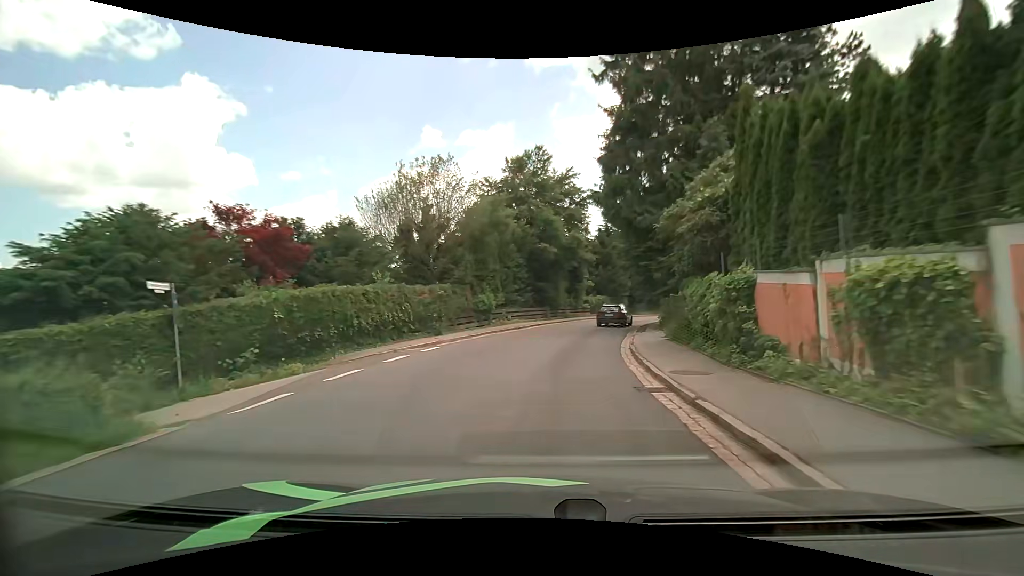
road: tertiary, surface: asphalt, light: Day
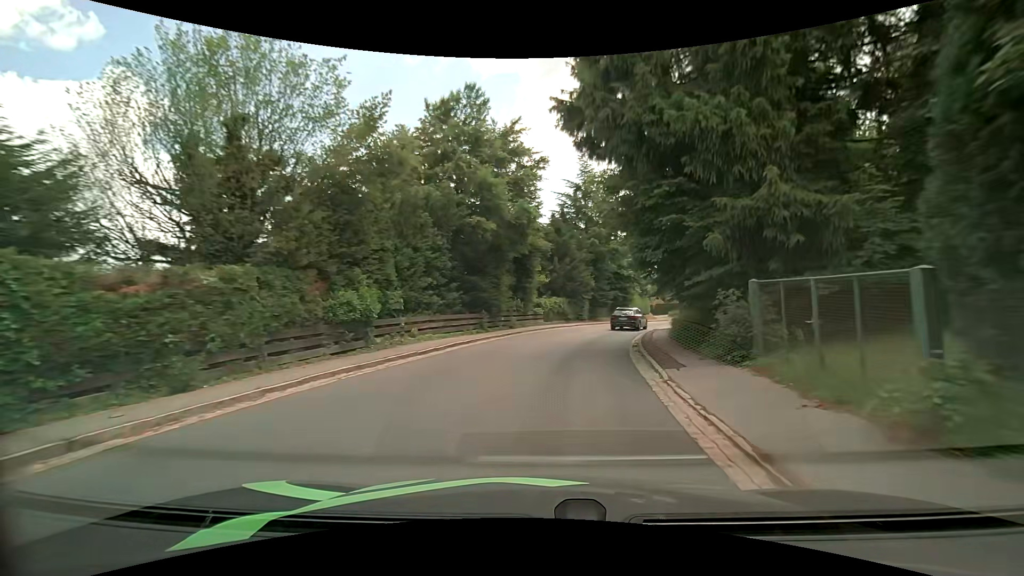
(+0.6, +13.5) m; +6°
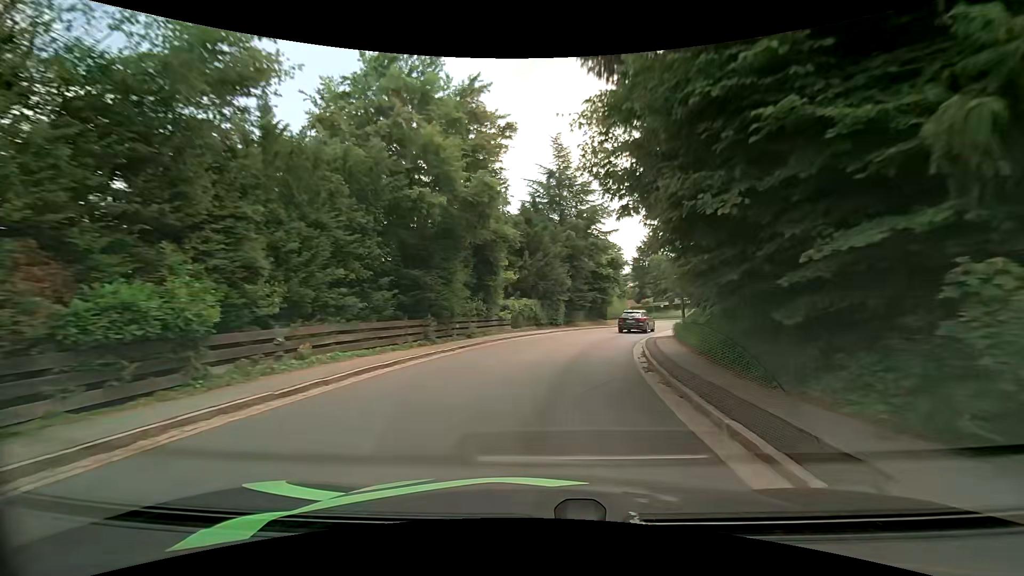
(+0.1, +6.8) m; +3°
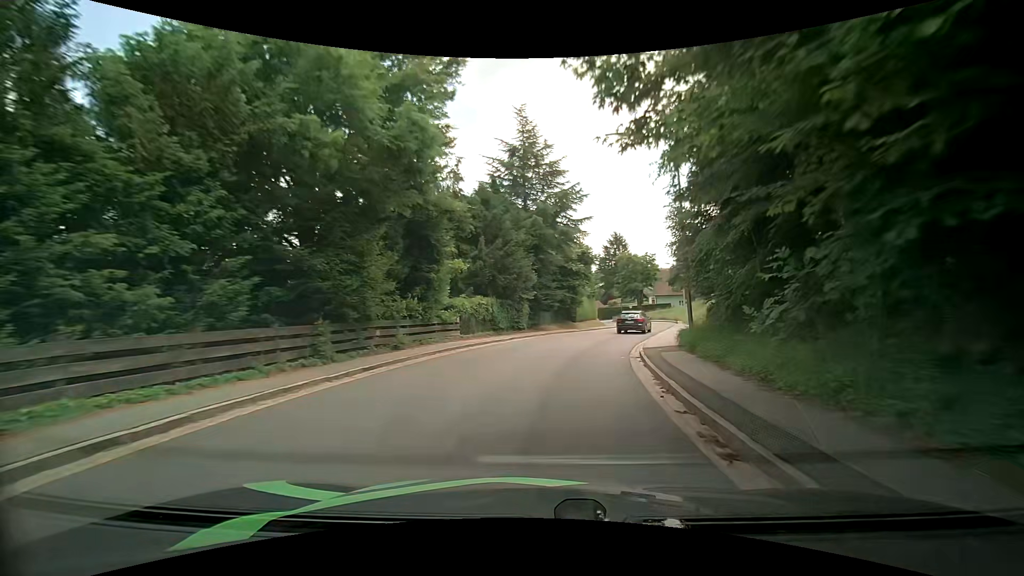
(+0.2, +6.8) m; +2°
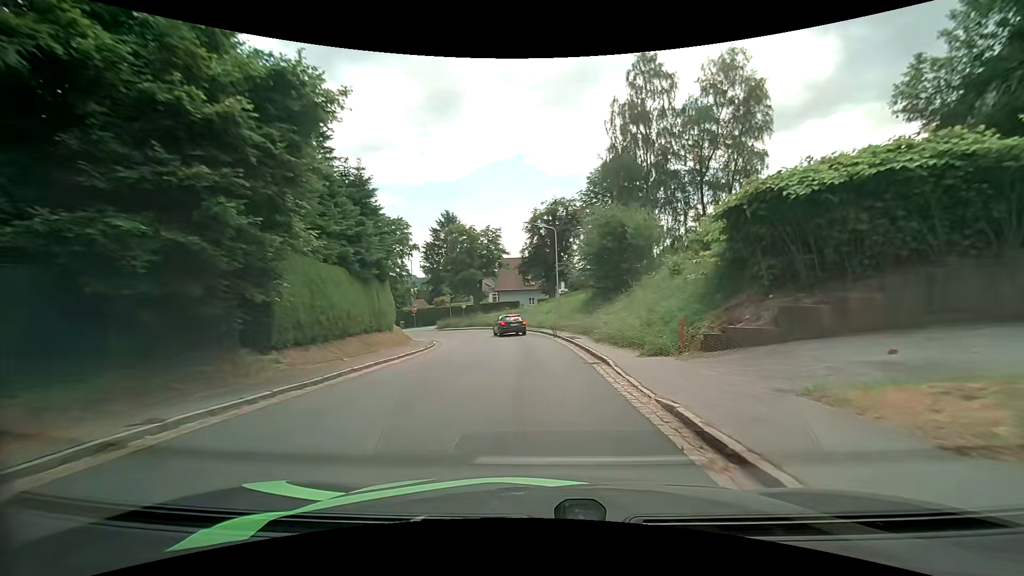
(+6.7, +33.3) m; +20°
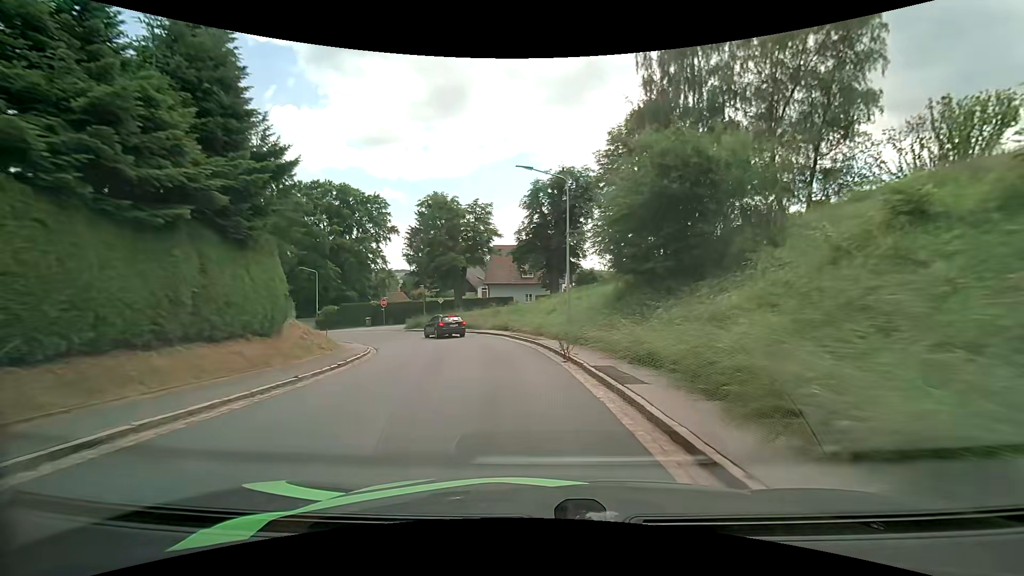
(+0.1, +13.5) m; 0°
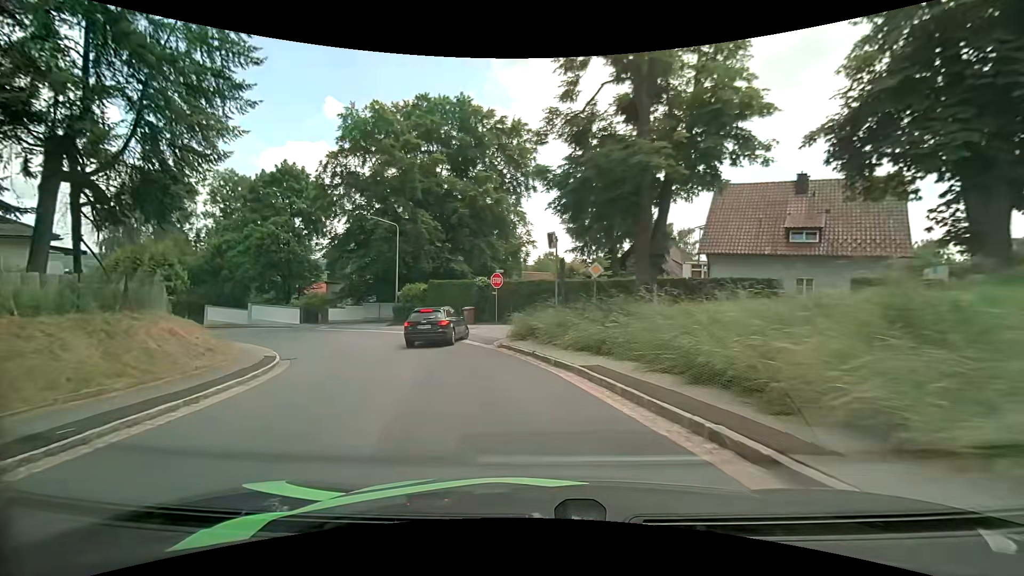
(-4.1, +29.6) m; -20°
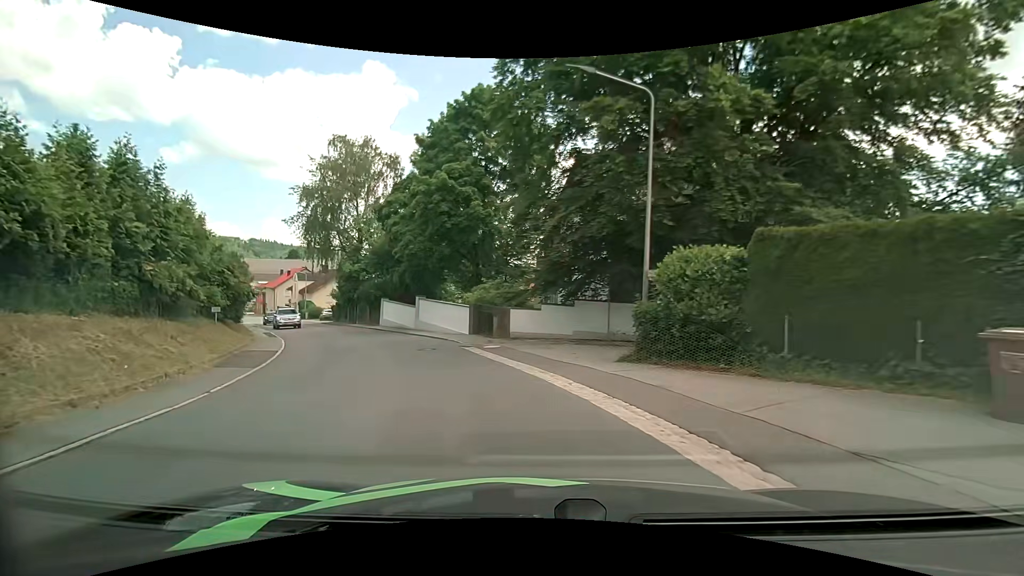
(-5.5, +22.6) m; -28°
(-1, +10) (-4, +19) (-9, +28) (-14, +37) (-19, +45) (-25, +54) (-30, +62) (-36, +70) (-41, +79) (-47, +87) m
